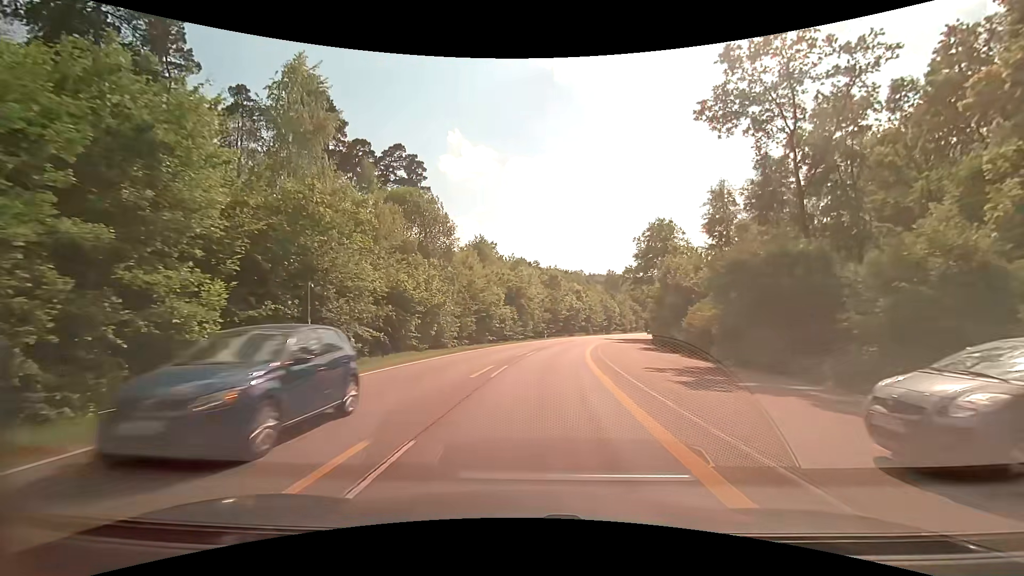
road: secondary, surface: asphalt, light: Day
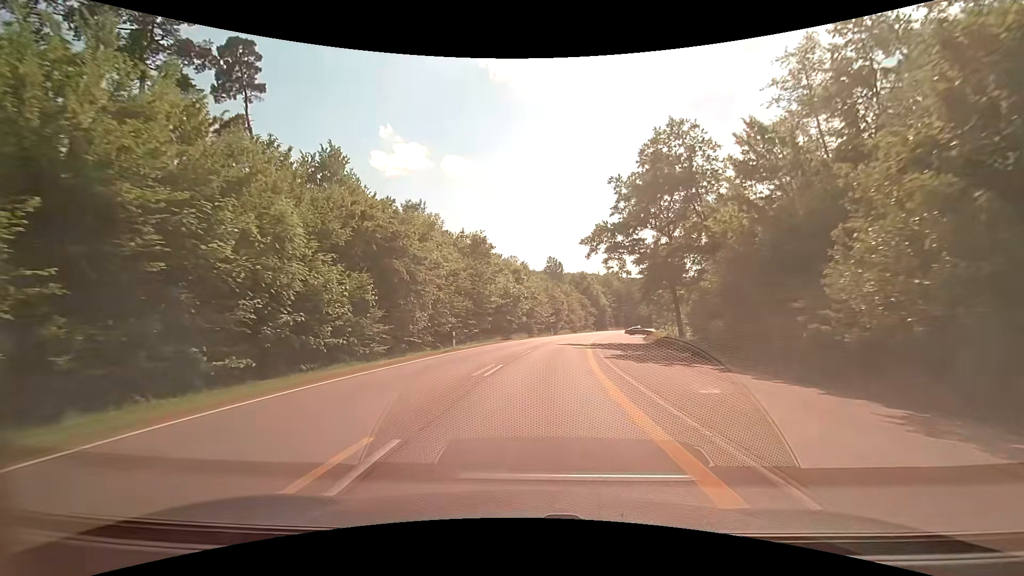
(+2.4, +35.8) m; +8°
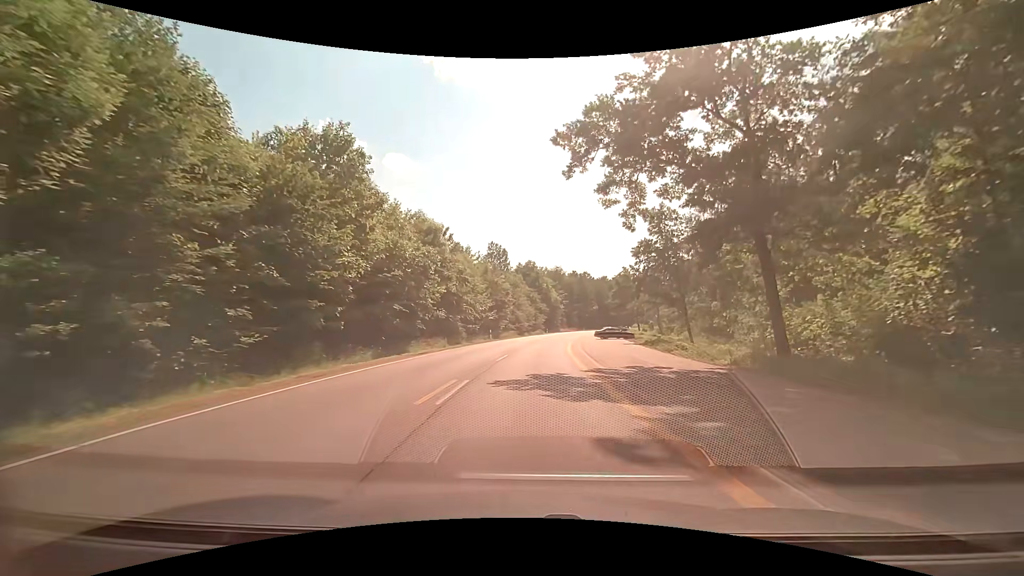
(+1.4, +29.0) m; +7°
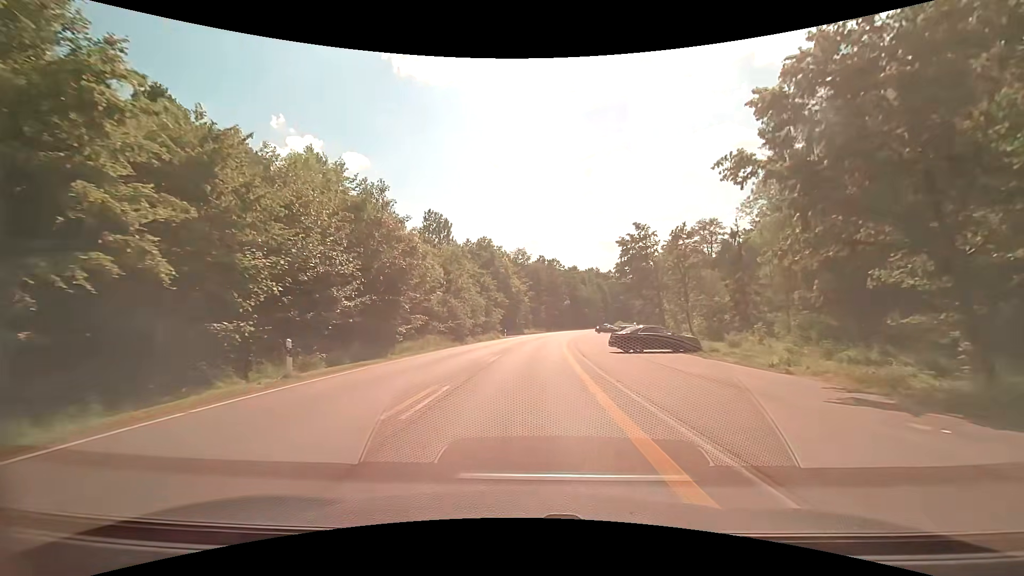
(+1.6, +36.9) m; +4°
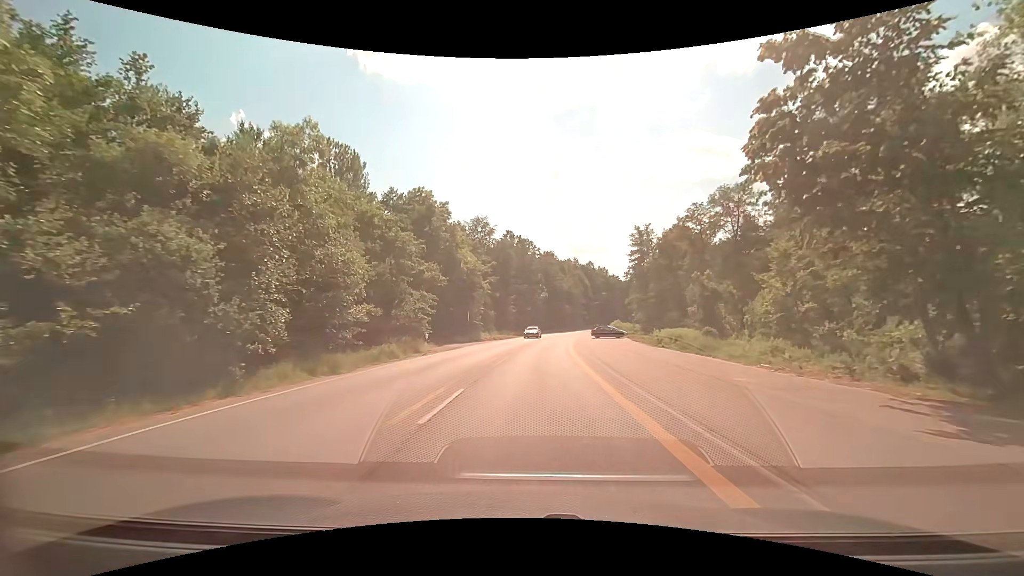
(+0.8, +36.0) m; +3°
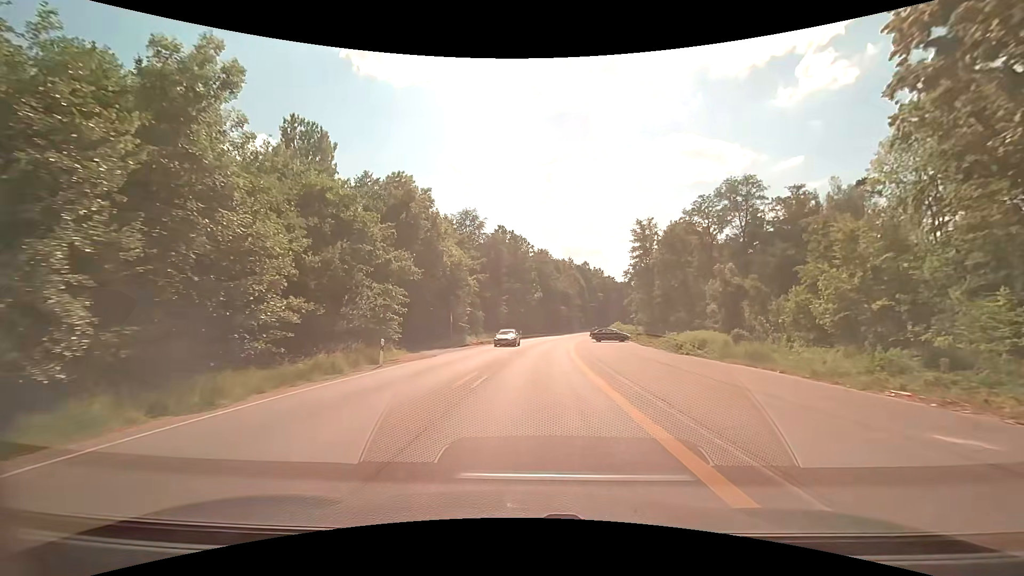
(+0.1, +7.2) m; +1°
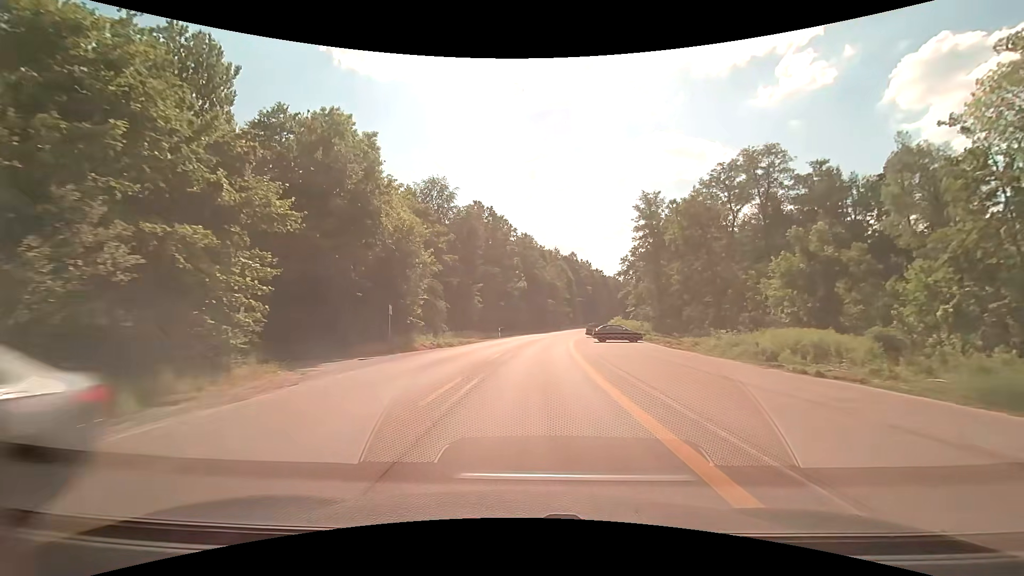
(+0.3, +15.1) m; +2°
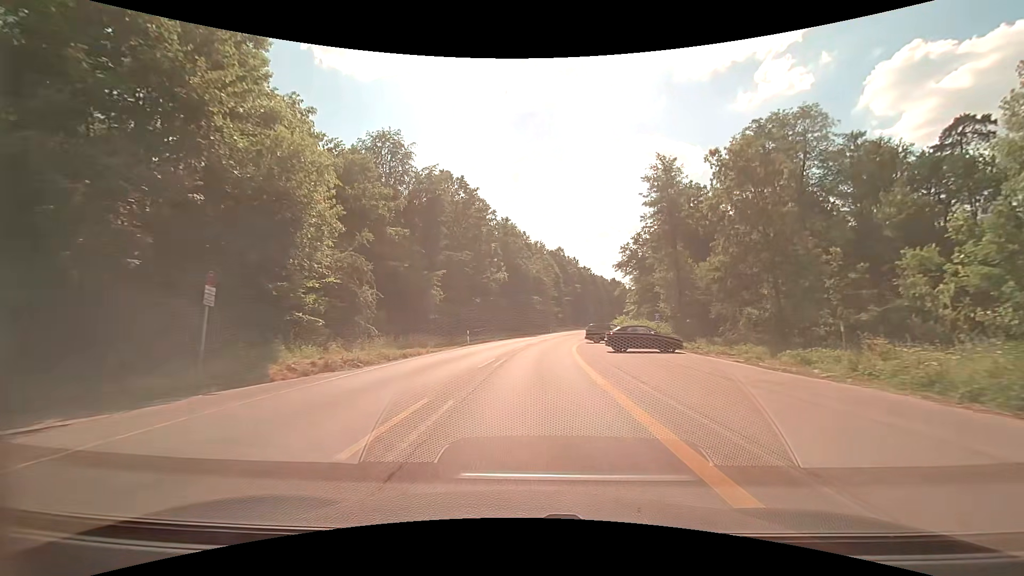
(+0.3, +15.4) m; +2°
(0, +10) (0, +20) (+1, +30) (+2, +40) (+3, +50) (+5, +60) (+6, +70) (+9, +79) (+11, +89) (+13, +99) m
